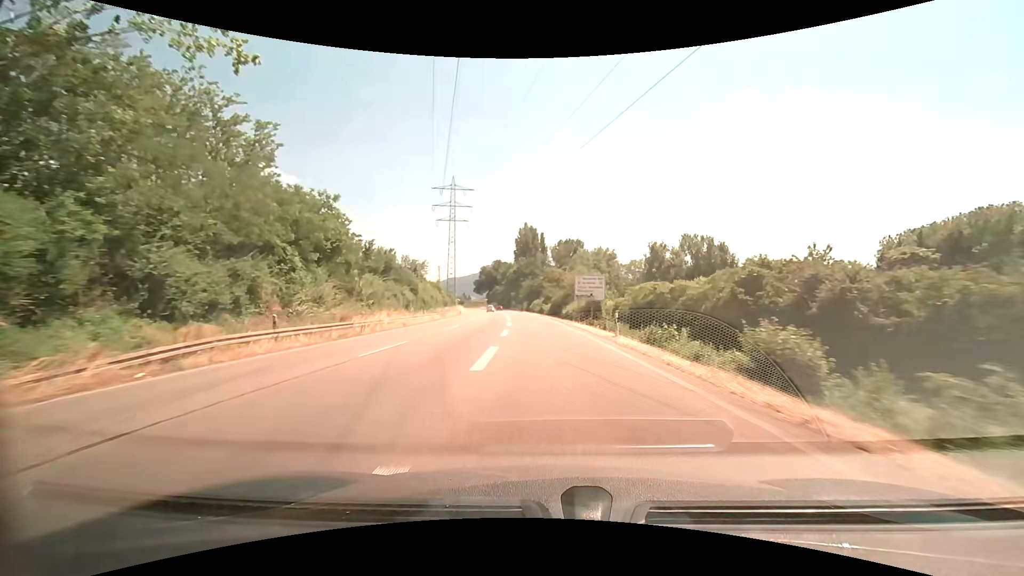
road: secondary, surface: asphalt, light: Day
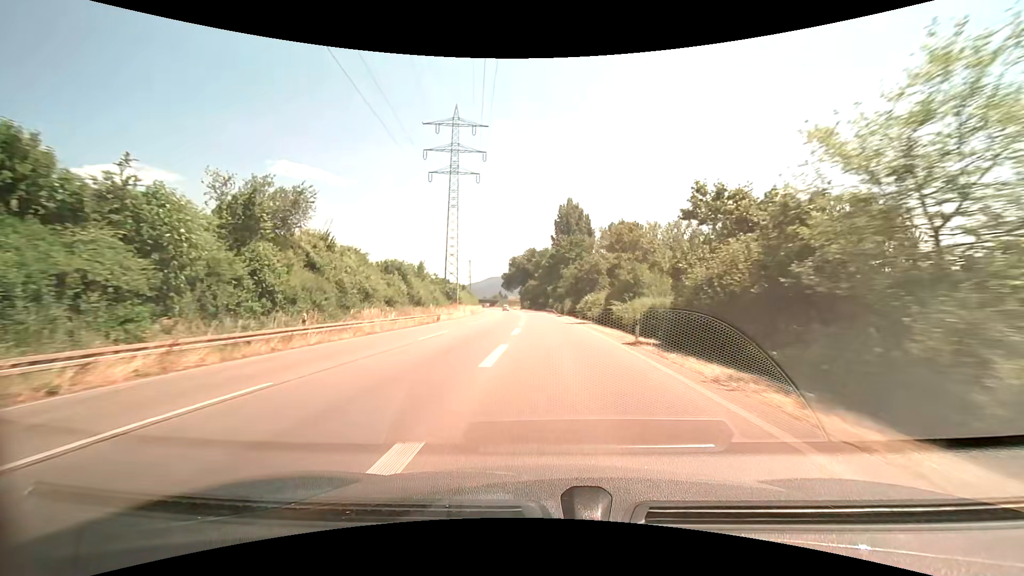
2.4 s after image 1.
(-1.8, +47.3) m; -5°
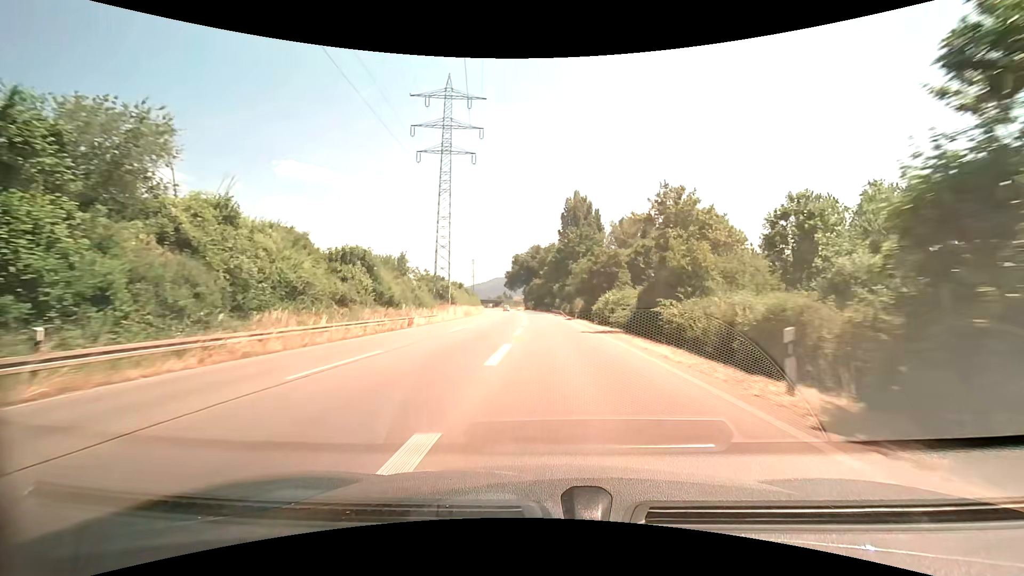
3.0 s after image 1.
(-0.1, +11.7) m; -1°
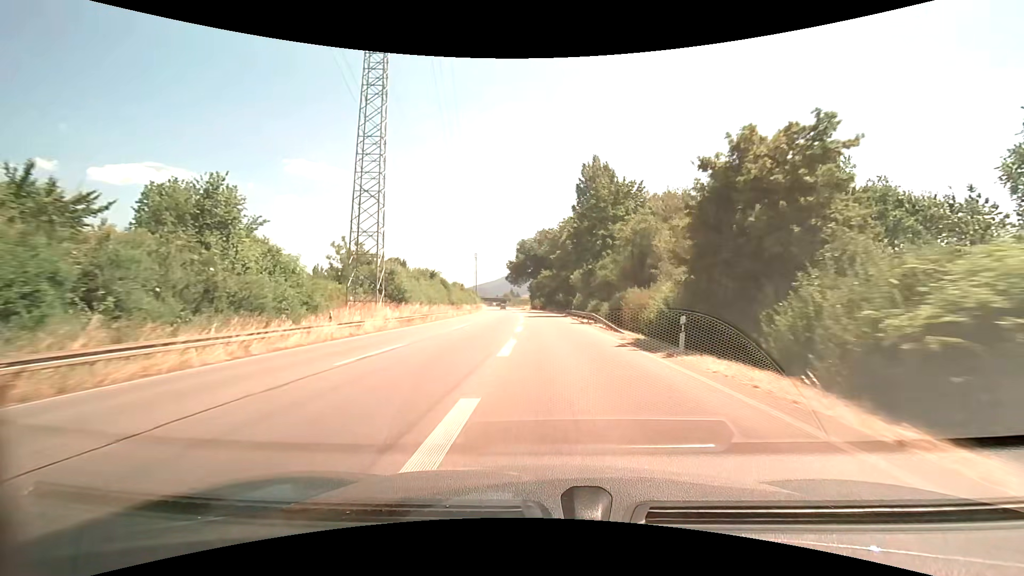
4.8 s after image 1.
(-0.5, +34.1) m; -1°
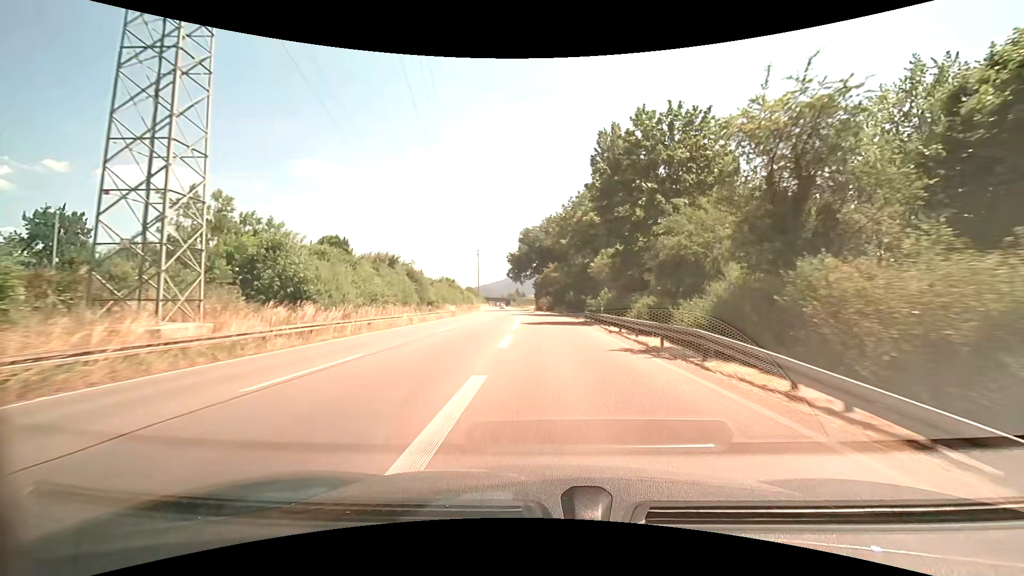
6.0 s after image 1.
(-0.1, +21.6) m; -1°
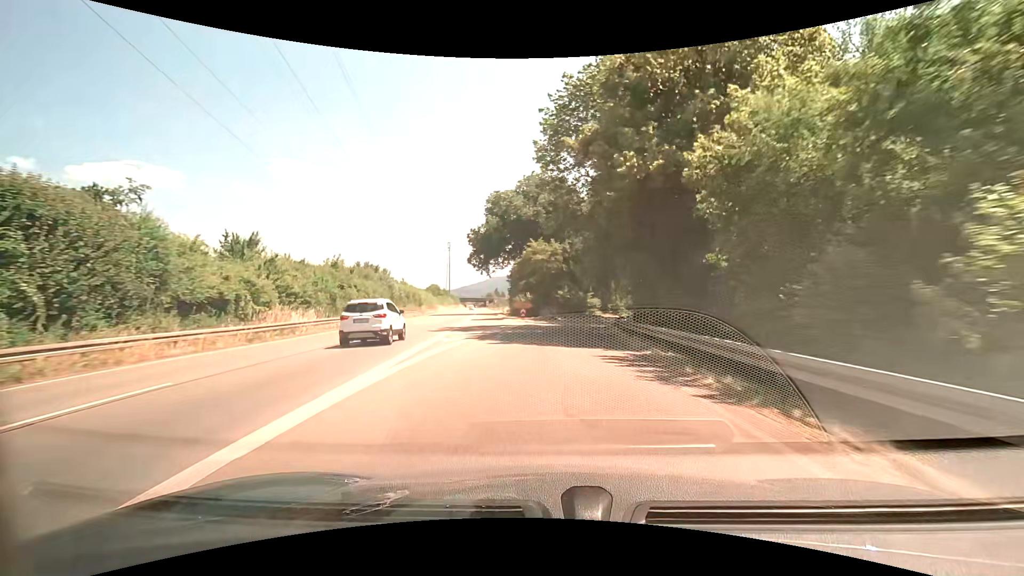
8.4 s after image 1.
(+0.3, +40.4) m; +2°
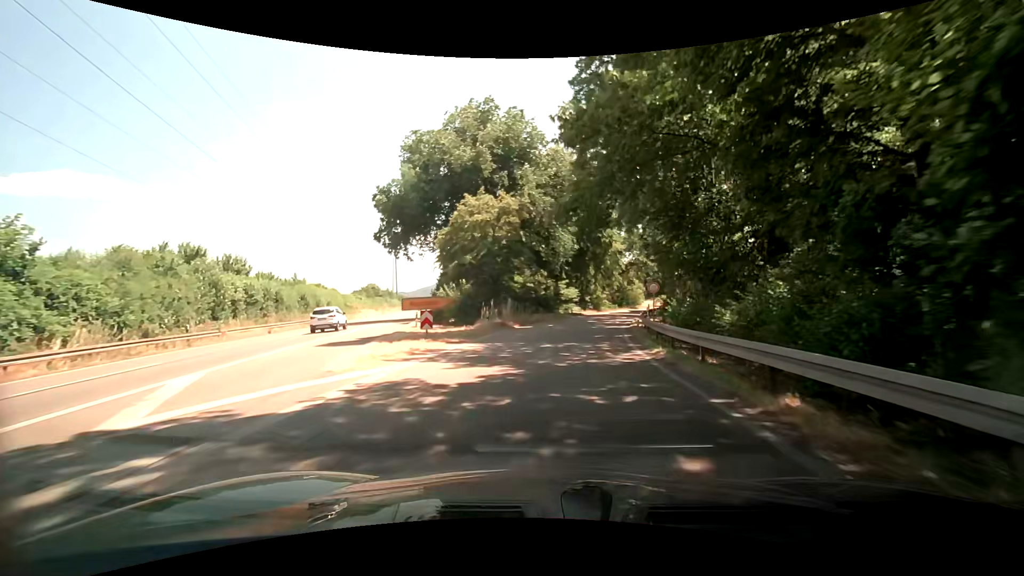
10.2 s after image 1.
(+1.1, +27.9) m; +4°
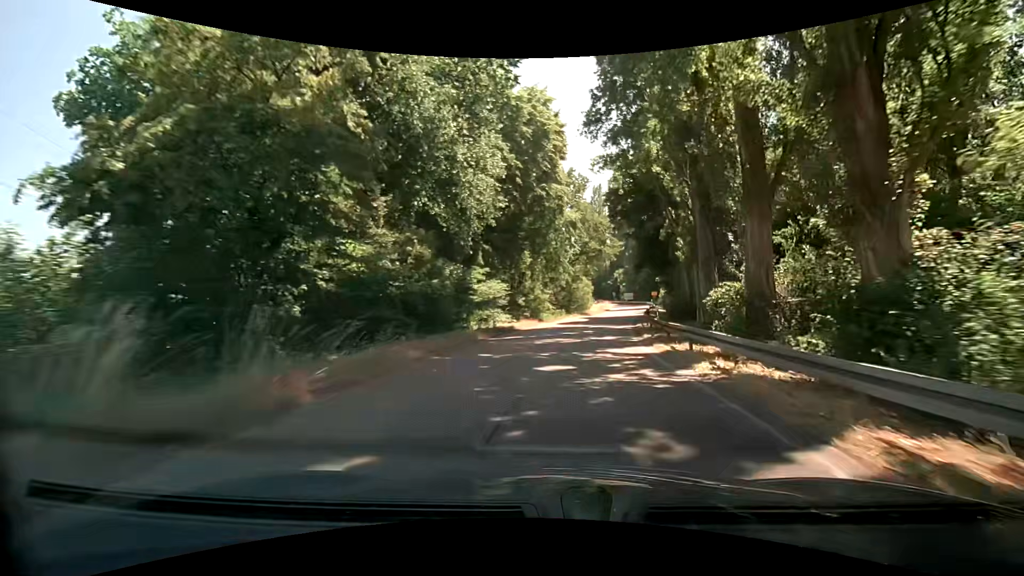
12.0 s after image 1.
(+1.5, +26.1) m; +8°
(0, +10) (+1, +20) (+3, +30) (+5, +40) (+7, +49) (+9, +59) (+11, +69) (+13, +79) (+15, +89) (+16, +98) m
